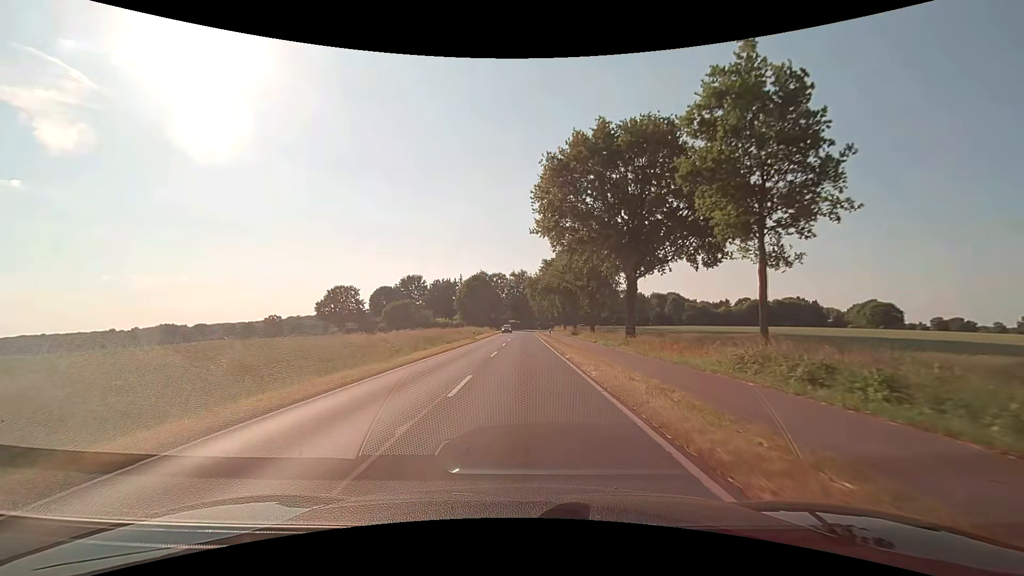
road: secondary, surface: asphalt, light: Day
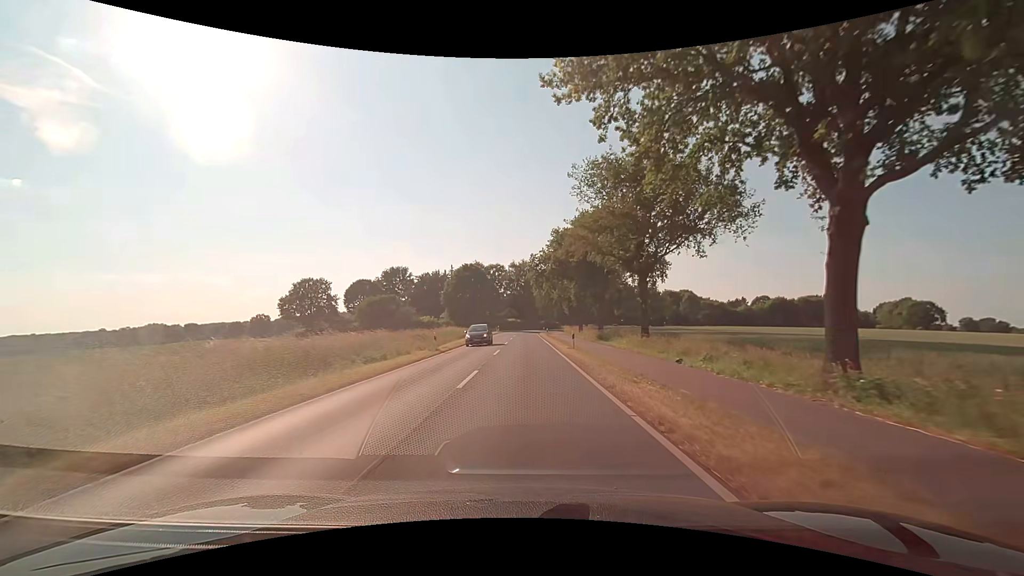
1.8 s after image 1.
(0.0, +23.3) m; 0°
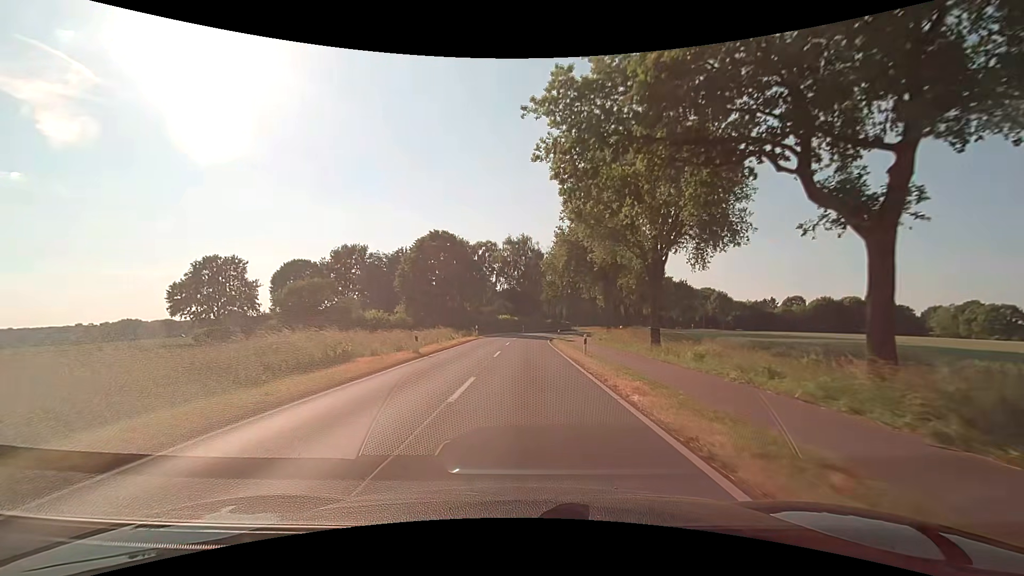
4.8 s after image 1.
(-0.1, +38.8) m; +1°
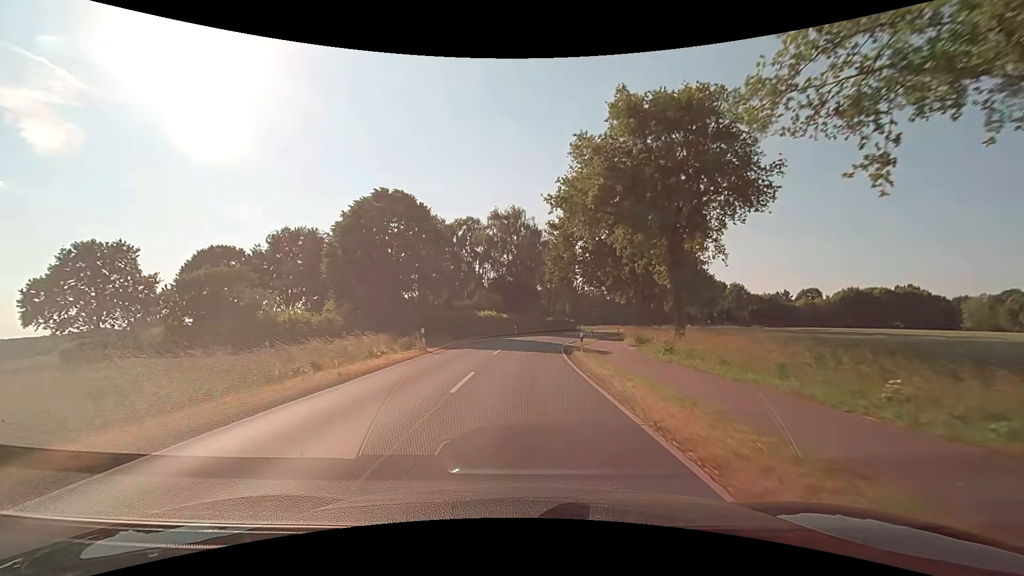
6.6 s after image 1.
(-0.2, +23.3) m; 0°
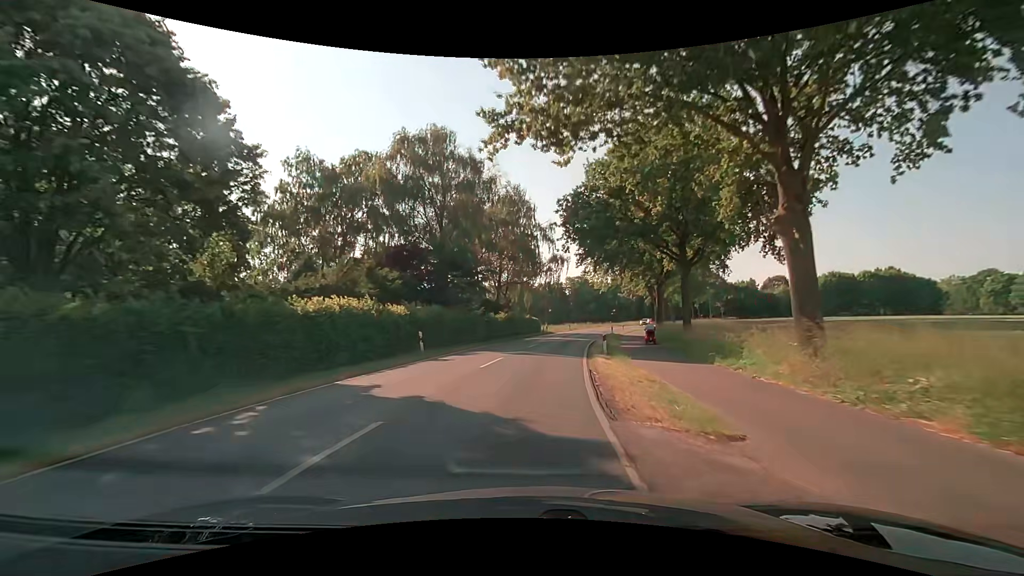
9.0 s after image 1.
(+1.1, +31.0) m; +6°
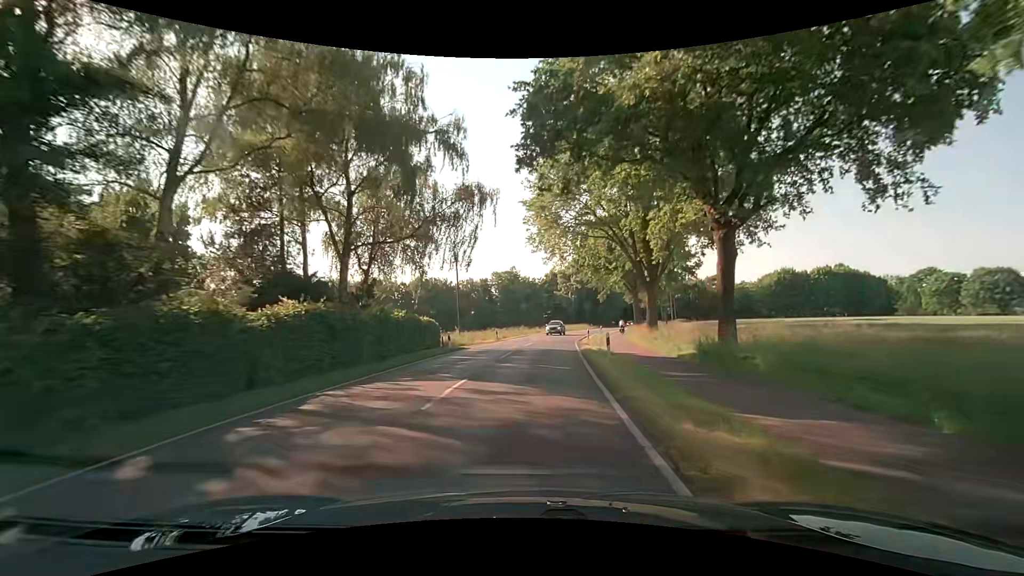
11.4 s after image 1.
(+2.3, +31.0) m; +8°
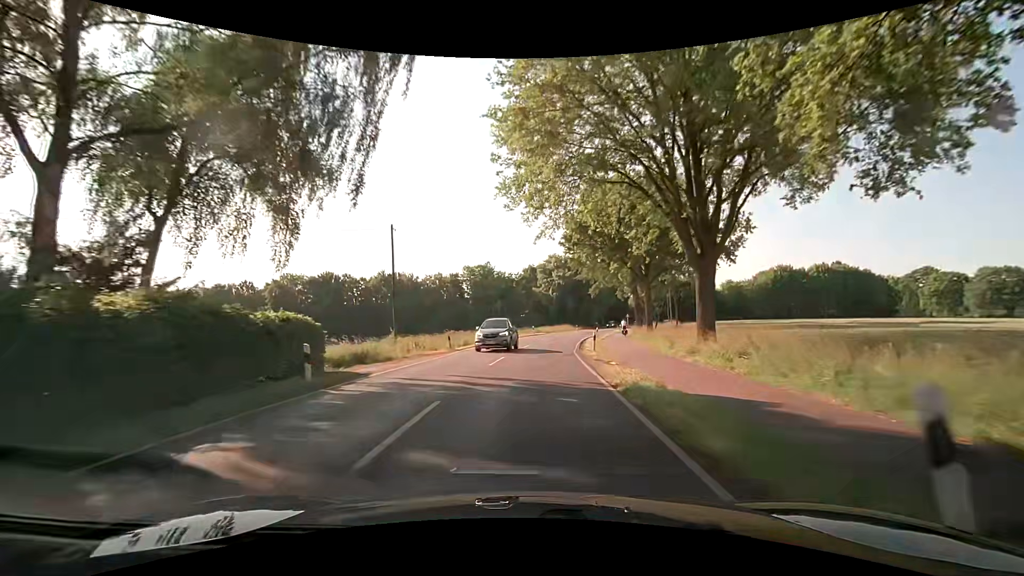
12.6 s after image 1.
(+0.4, +15.6) m; +2°
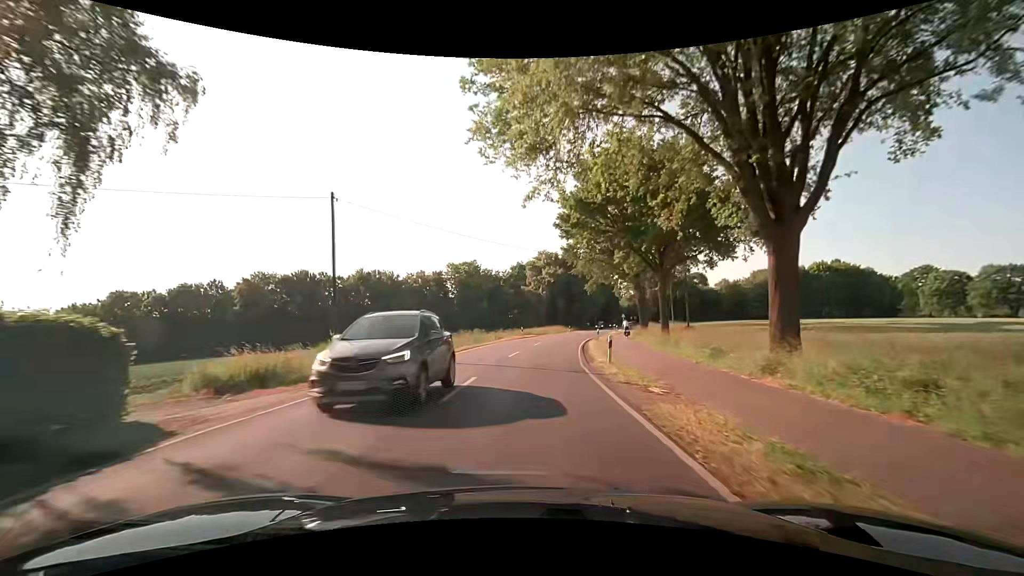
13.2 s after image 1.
(+0.1, +7.8) m; +1°
(0, +10) (+1, +20) (+2, +30) (+4, +40) (+5, +50) (+7, +59) (+10, +69) (+12, +79) (+15, +89) (+17, +98) m
